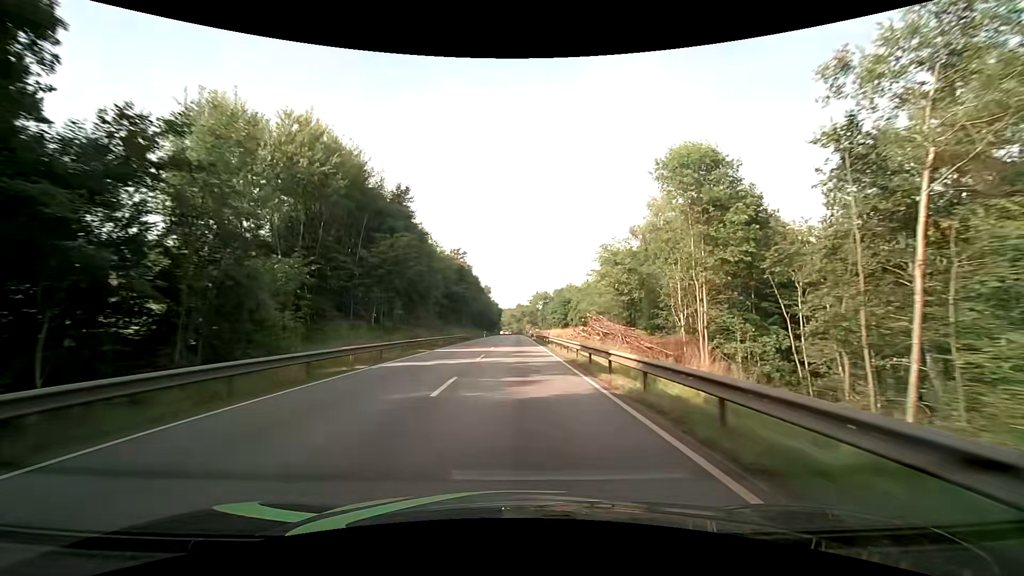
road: primary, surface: asphalt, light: Day
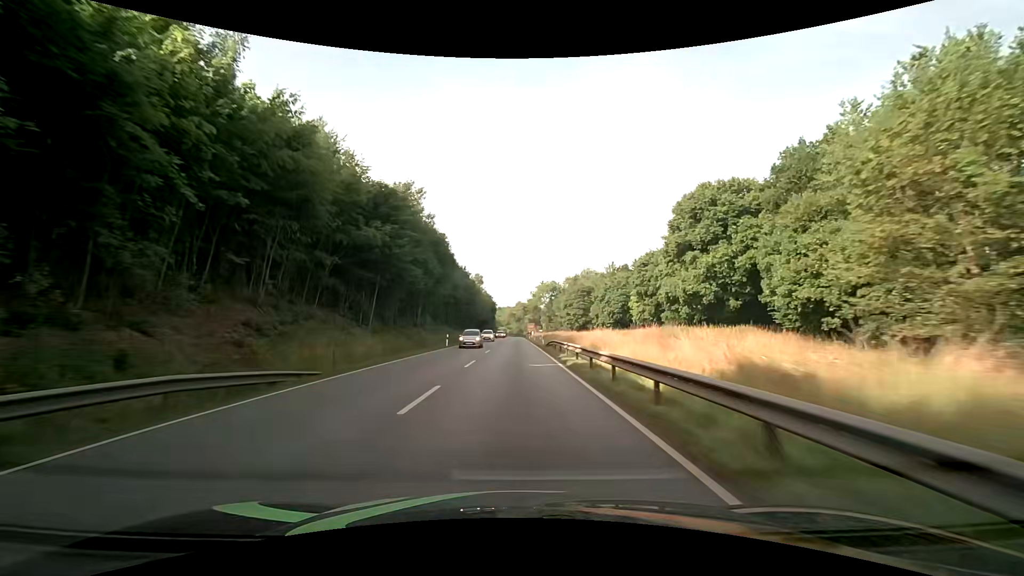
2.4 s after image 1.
(+0.2, +50.0) m; 0°
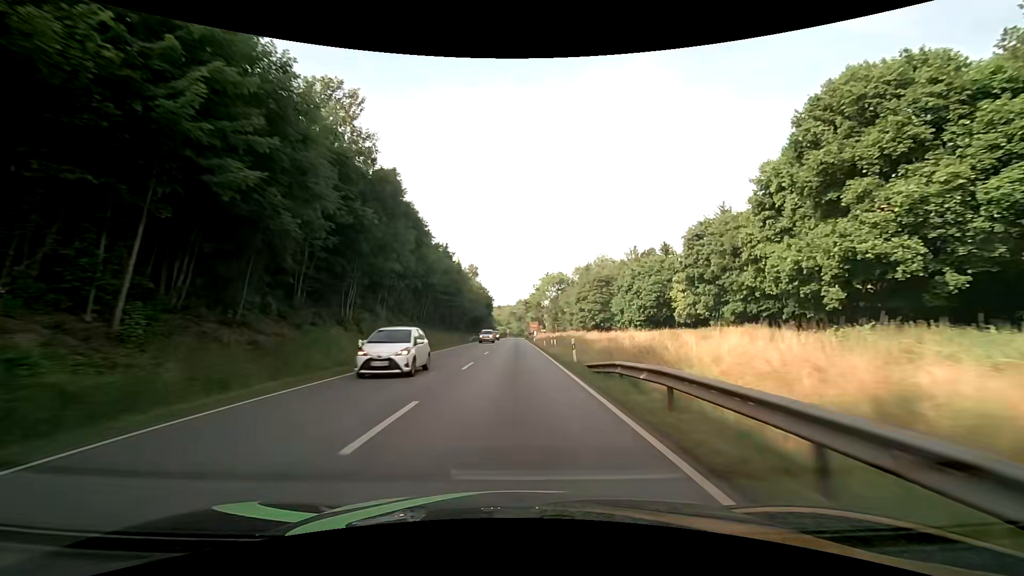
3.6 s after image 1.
(0.0, +25.0) m; 0°
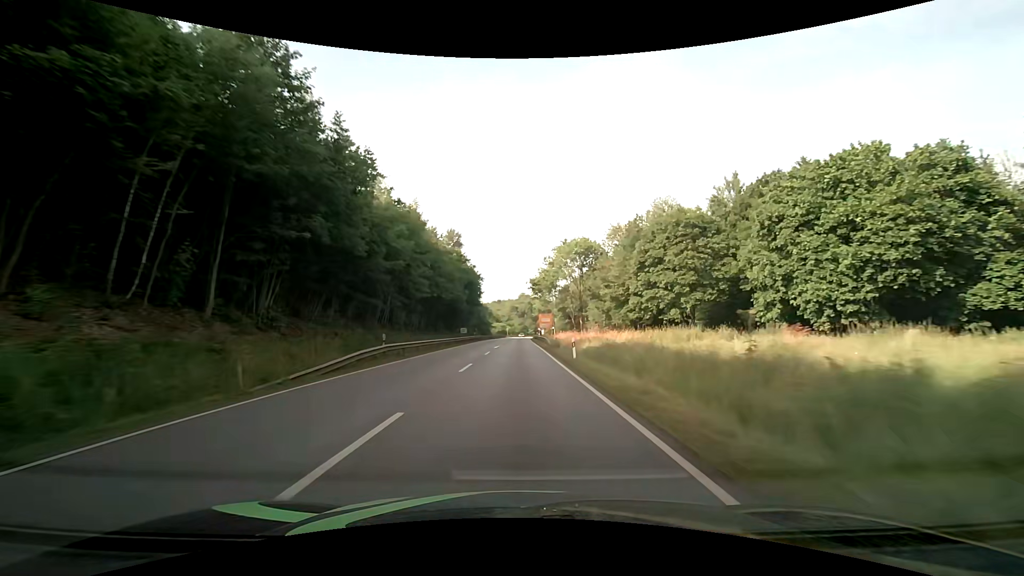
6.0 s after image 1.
(-0.2, +50.2) m; 0°
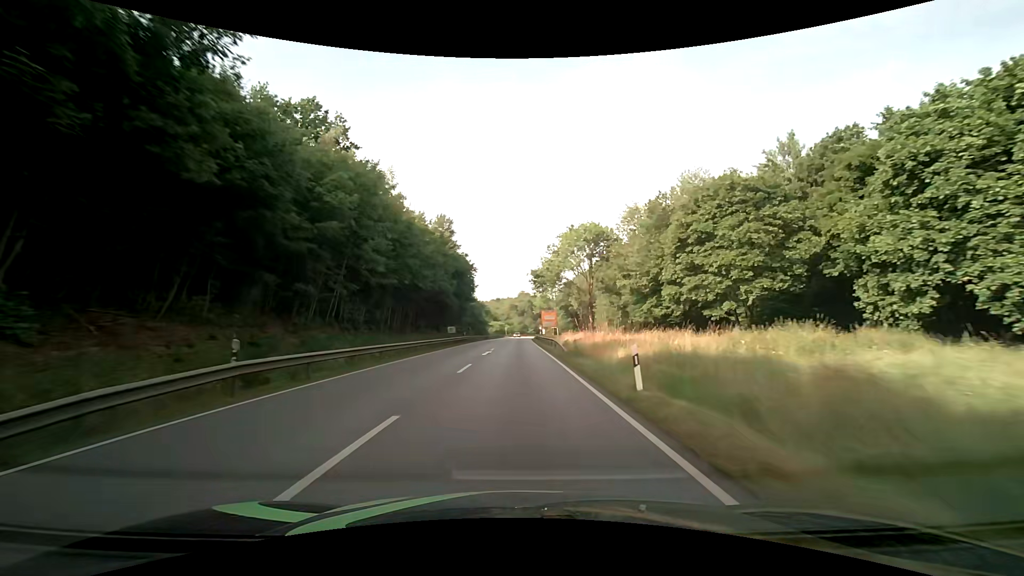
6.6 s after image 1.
(0.0, +12.6) m; 0°
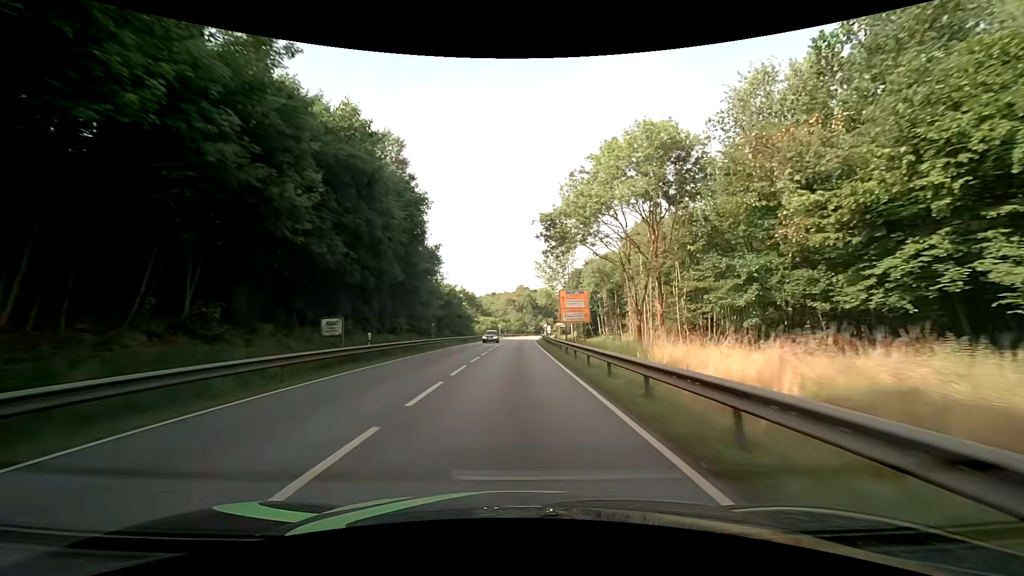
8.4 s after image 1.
(0.0, +37.7) m; 0°
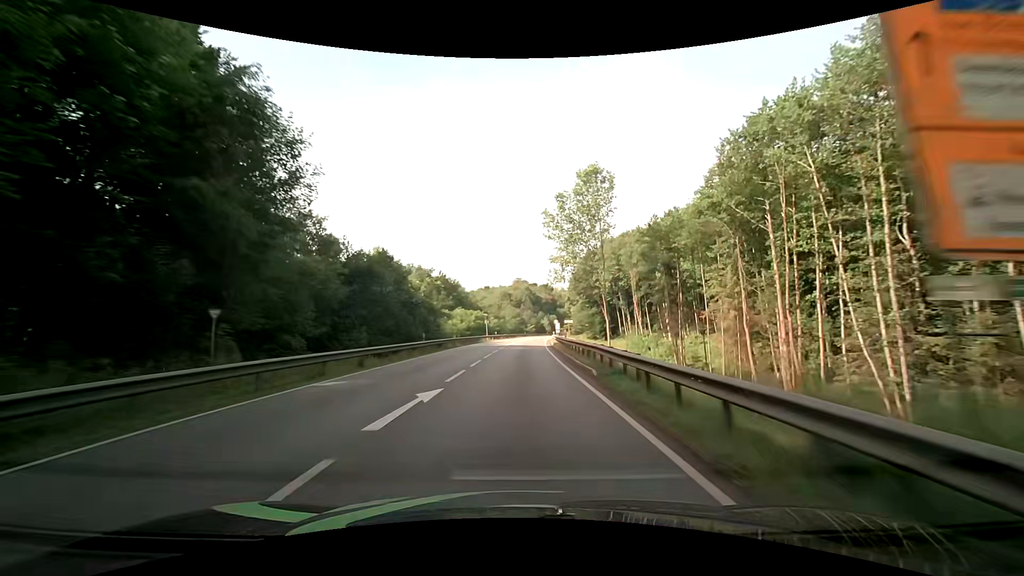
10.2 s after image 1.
(+0.1, +37.7) m; 0°
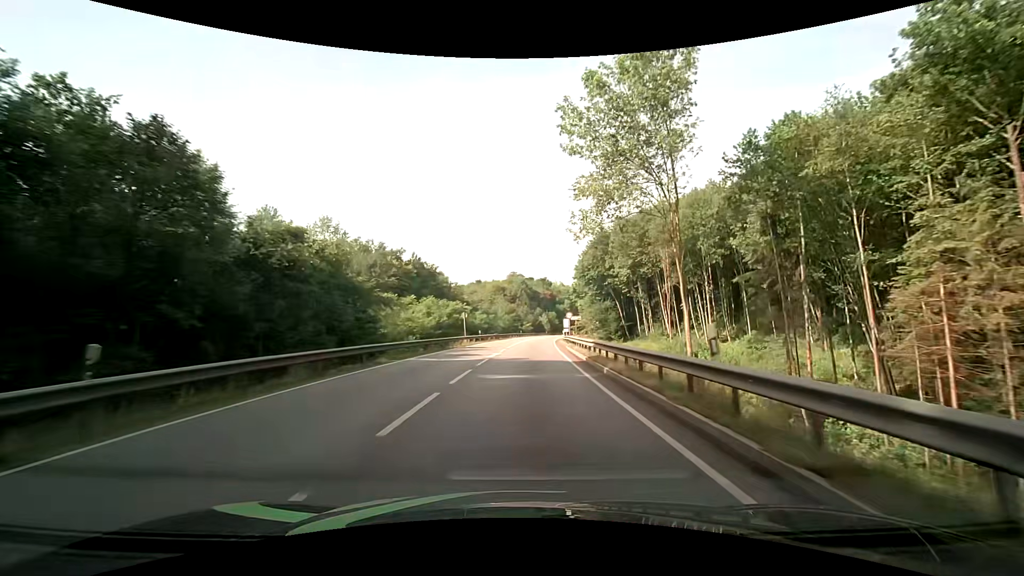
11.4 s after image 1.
(+0.2, +25.1) m; +1°
(0, +10) (0, +20) (0, +30) (+1, +40) (+1, +50) (+2, +60) (+3, +70) (+4, +80) (+6, +90) (+8, +100) m
